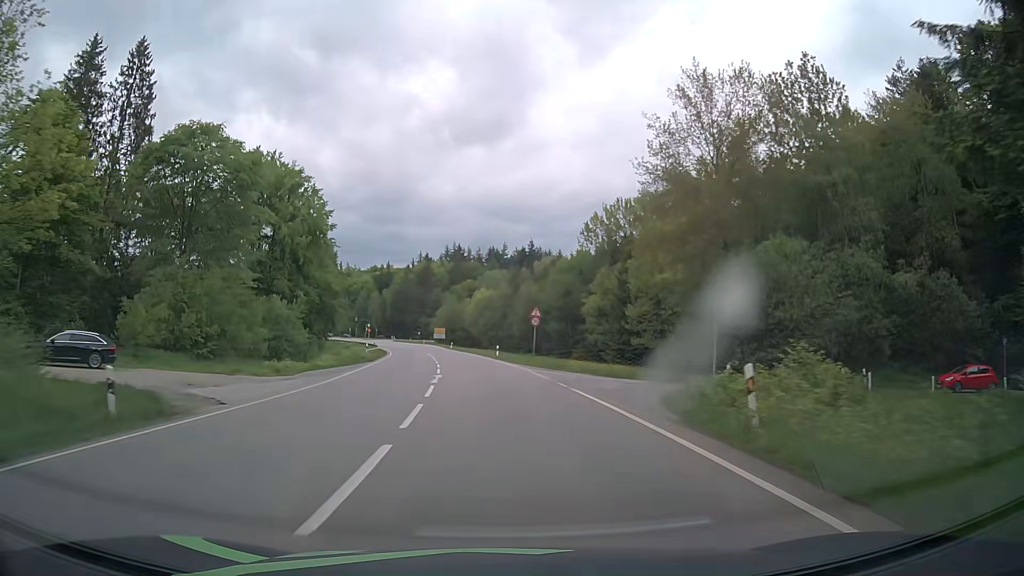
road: secondary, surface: asphalt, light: Day
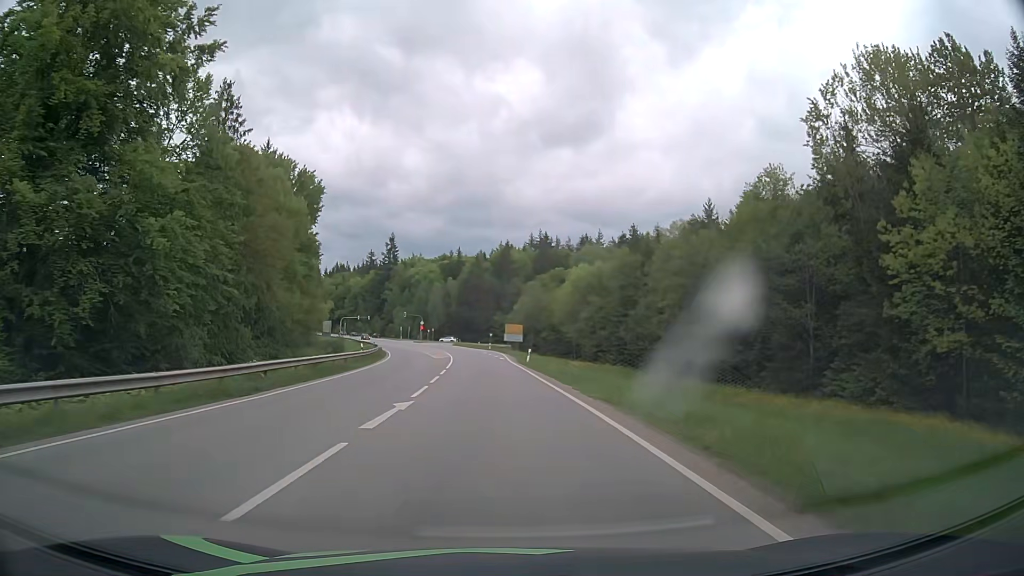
(-3.6, +53.9) m; -7°
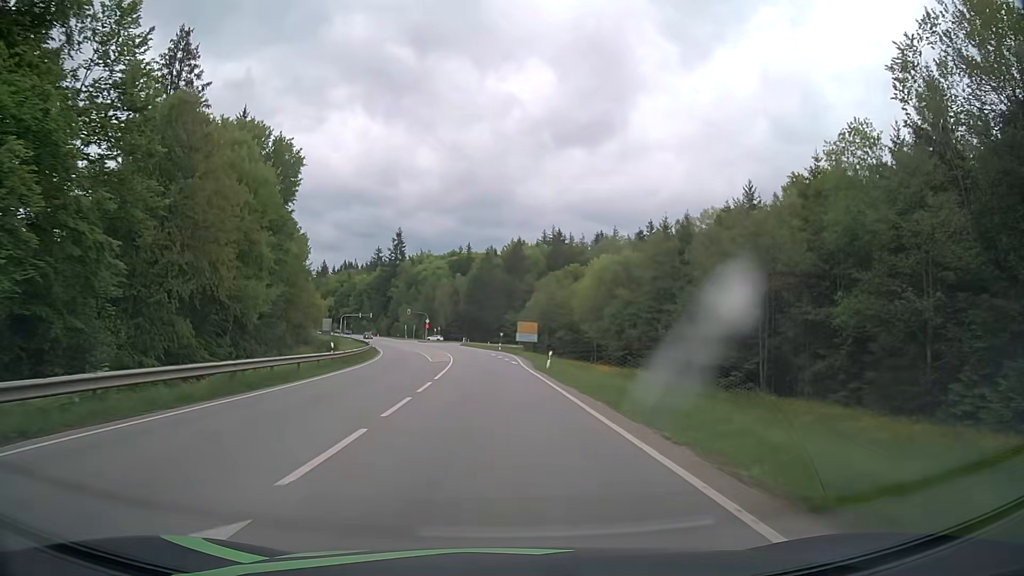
(-0.2, +10.8) m; -1°
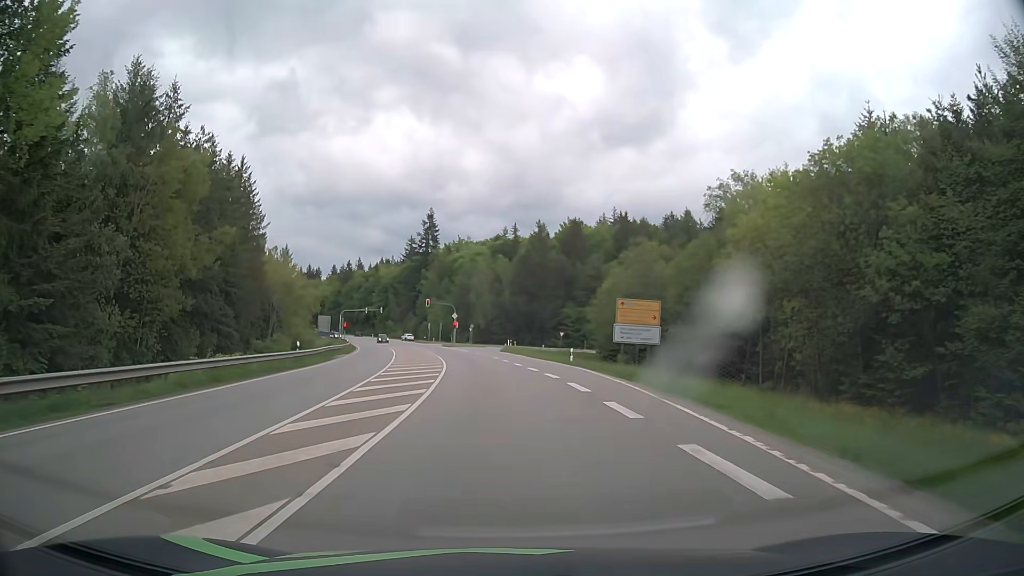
(-1.5, +42.5) m; -5°
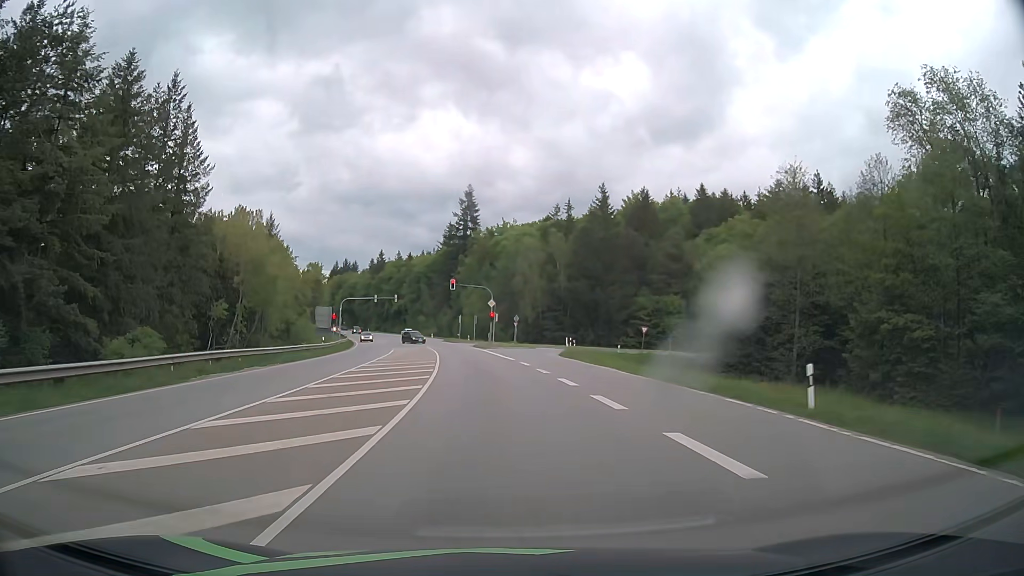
(-0.7, +29.0) m; -4°
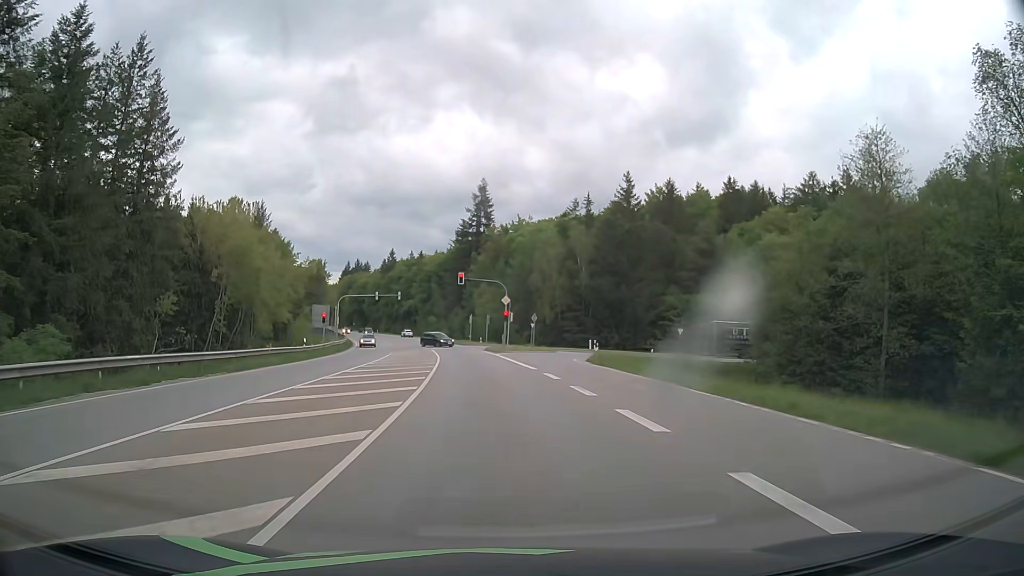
(-0.1, +8.7) m; -1°
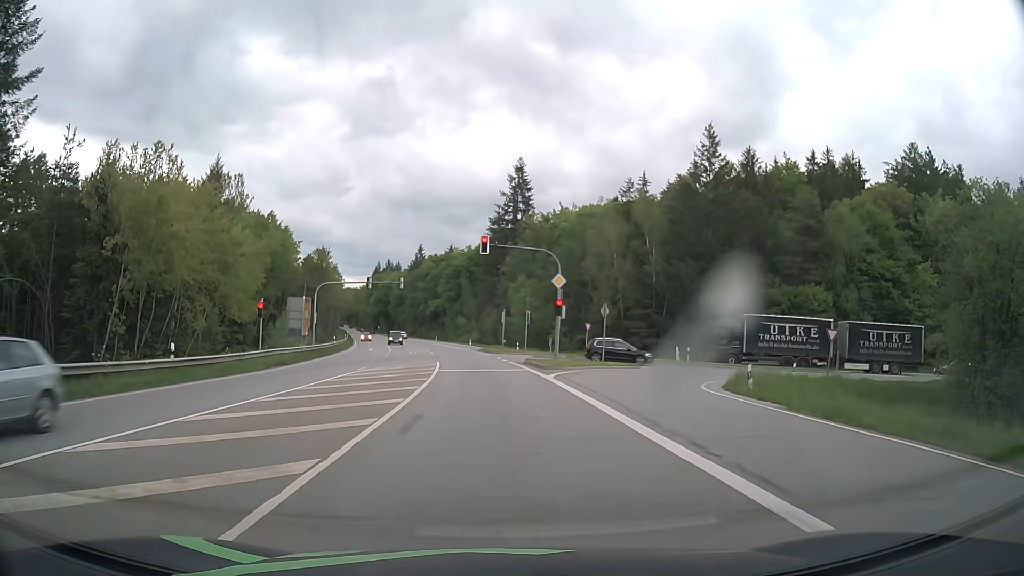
(-0.5, +22.8) m; -3°
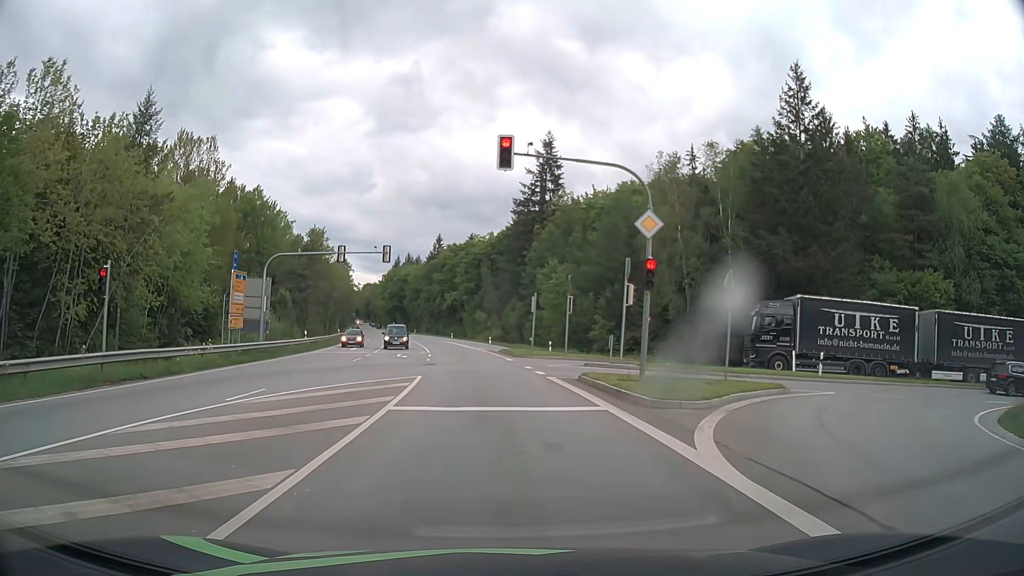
(-0.4, +16.6) m; -2°
(0, +10) (0, +20) (-1, +30) (-2, +40) (-4, +50) (-5, +60) (-7, +70) (-8, +79) (-10, +89) (-12, +99) m
